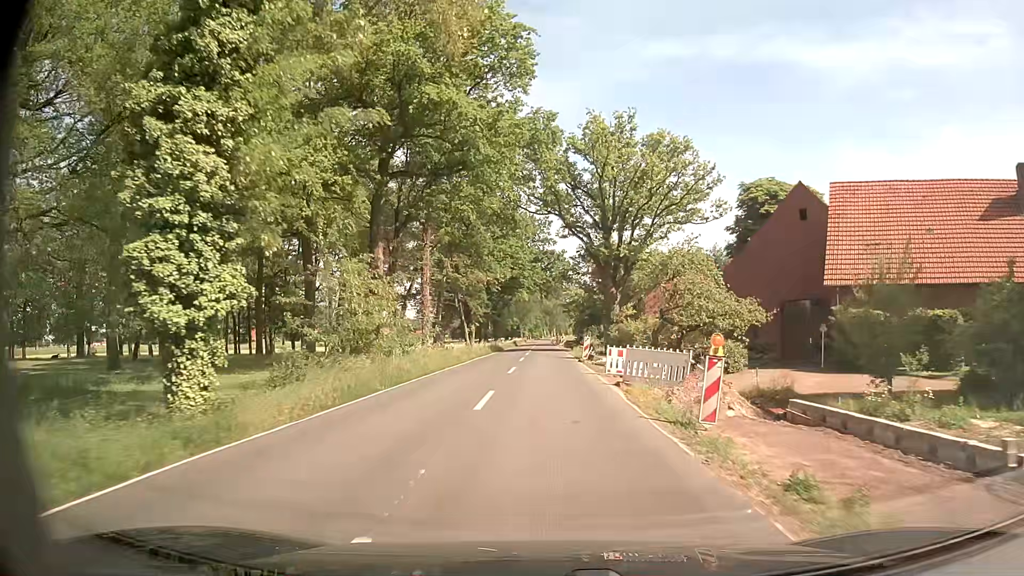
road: secondary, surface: asphalt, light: Day
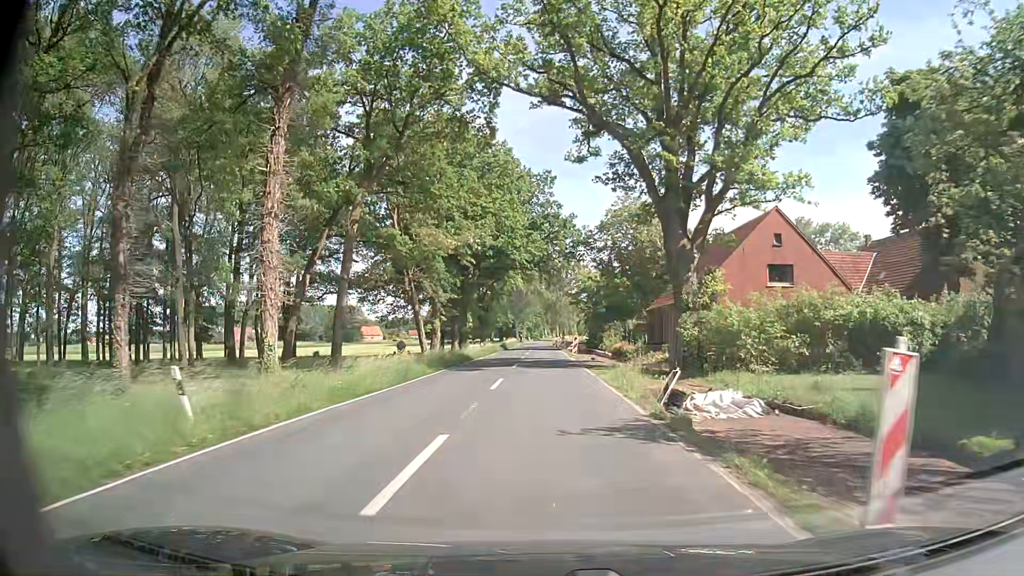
(-0.2, +30.6) m; -1°
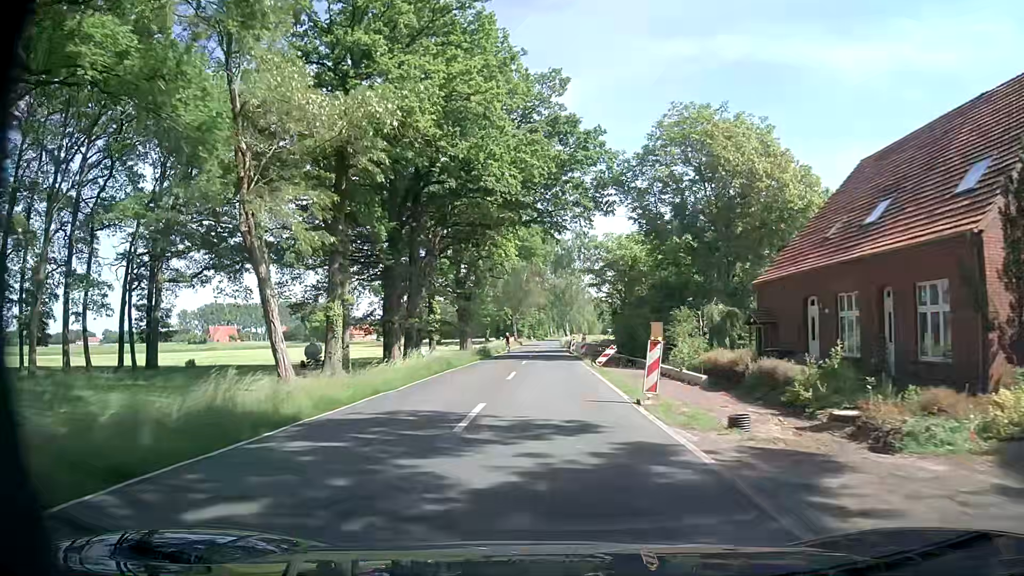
(0.0, +30.6) m; 0°
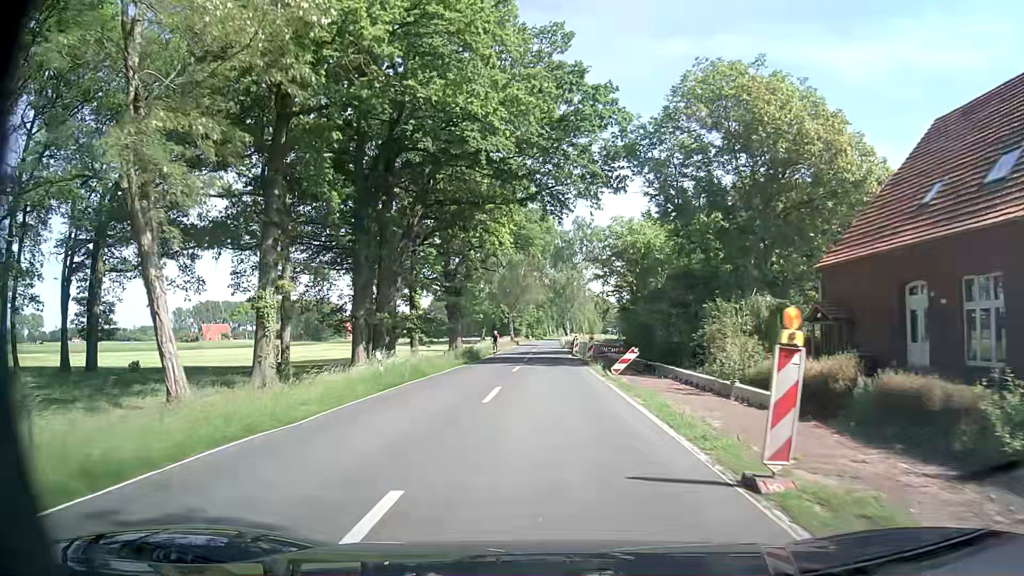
(0.0, +7.7) m; 0°
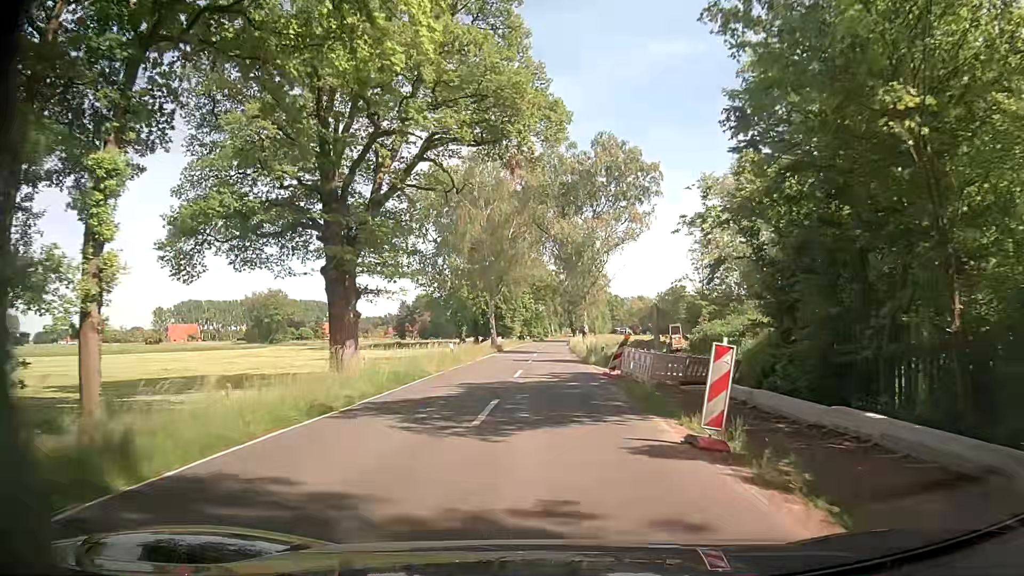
(+0.1, +38.3) m; 0°
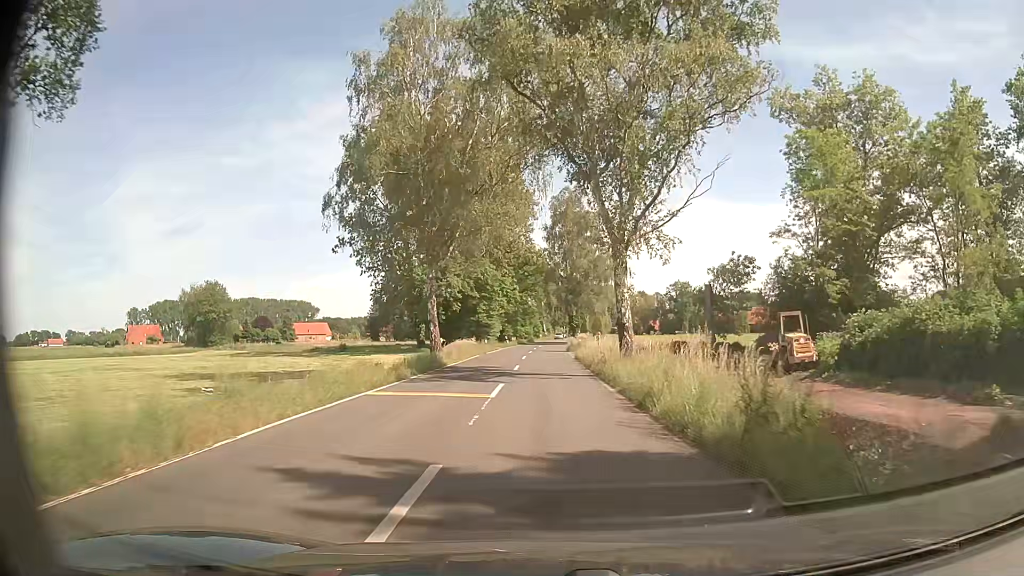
(-0.1, +30.6) m; 0°
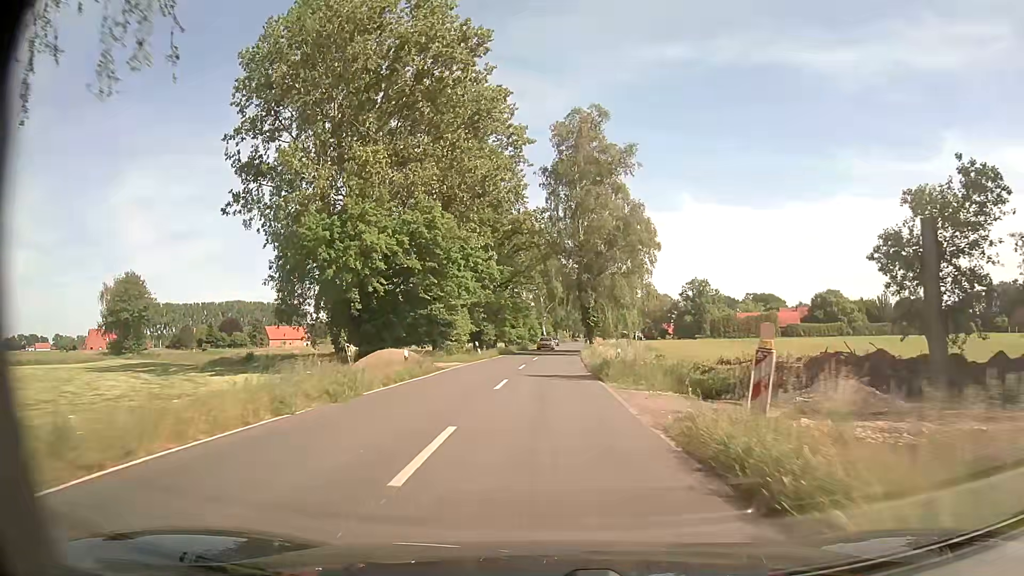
(0.0, +32.1) m; 0°
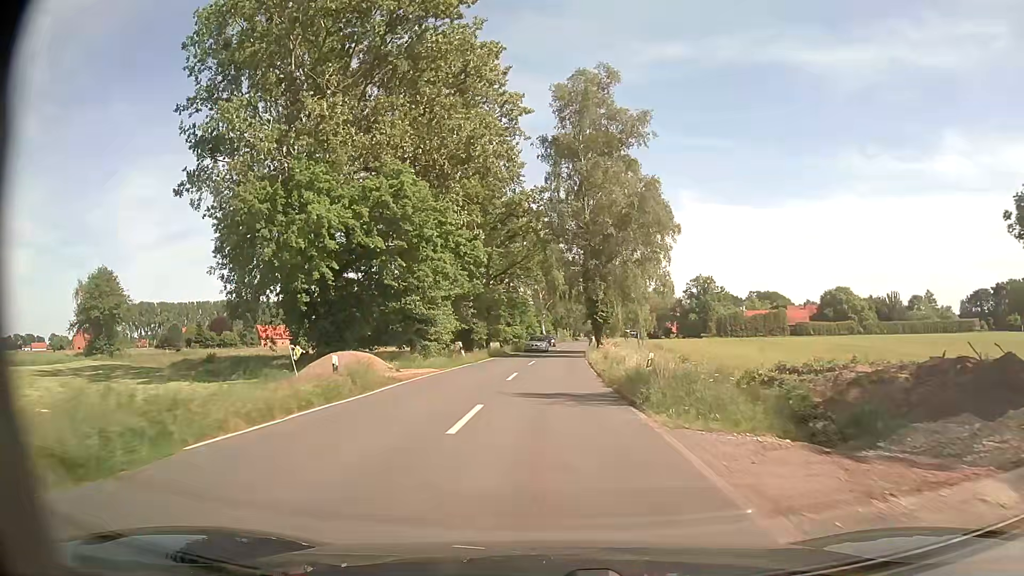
(0.0, +8.4) m; 0°
(0, +10) (0, +20) (0, +30) (+1, +40) (+1, +50) (+2, +60) (+2, +70) (+3, +80) (+4, +90) (+4, +100) m
